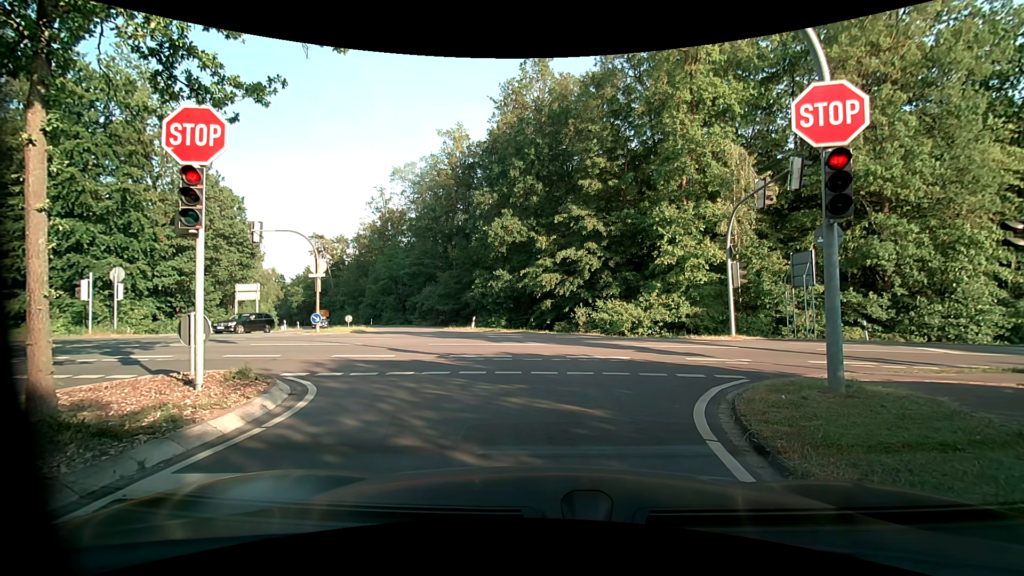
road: unclassified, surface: asphalt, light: Day
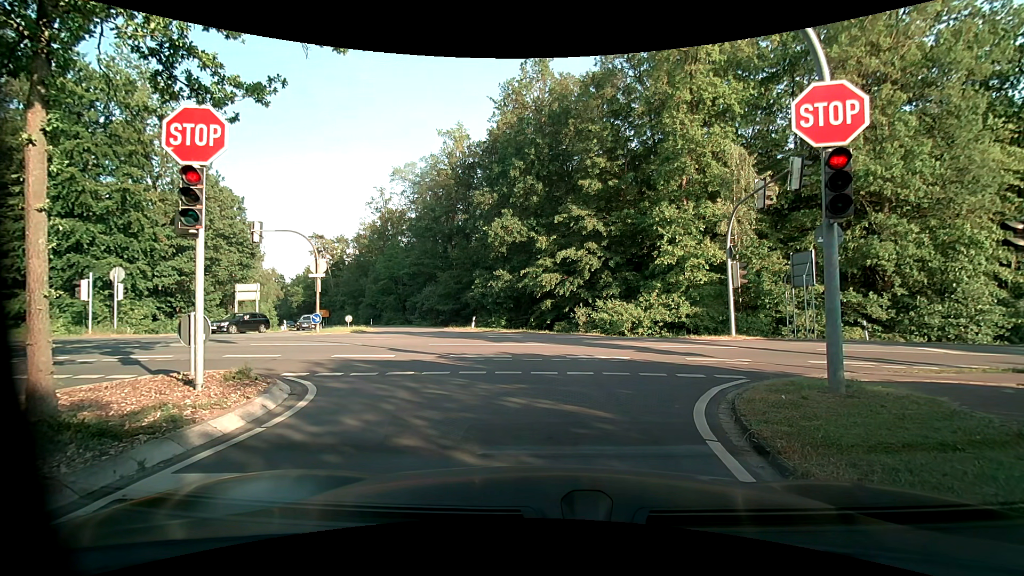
(0.0, 0.0) m; 0°
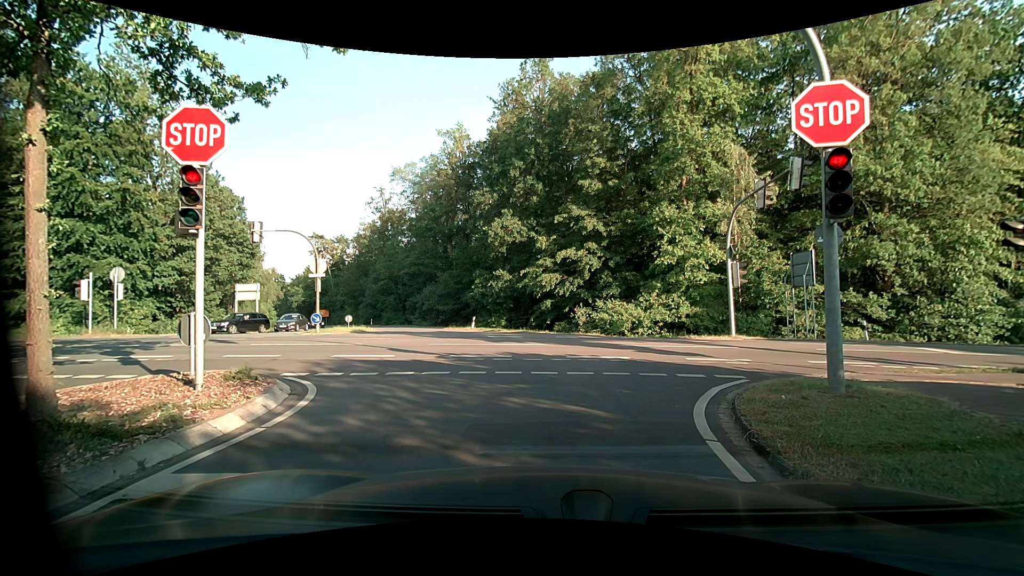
(0.0, 0.0) m; 0°
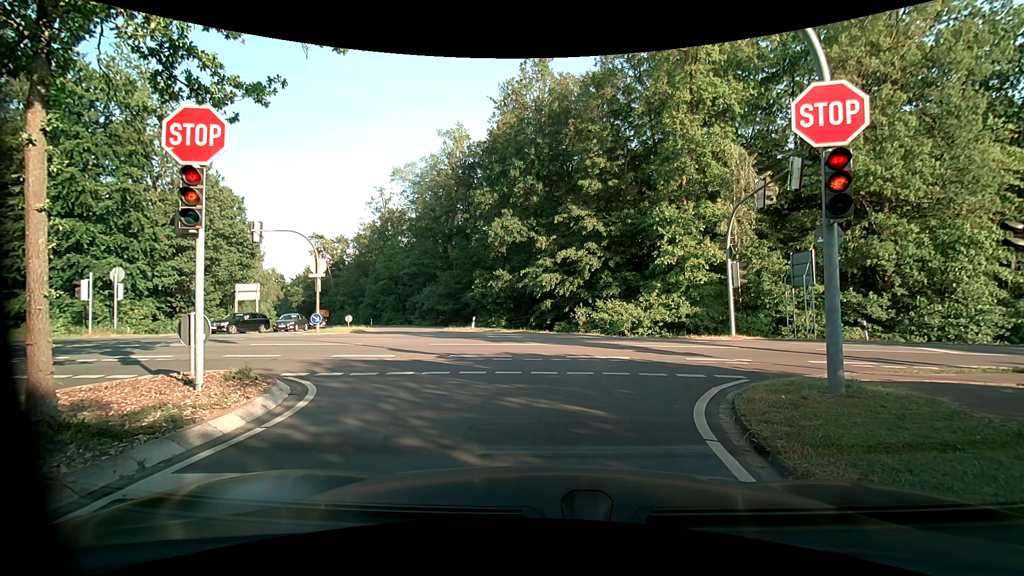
(0.0, 0.0) m; 0°
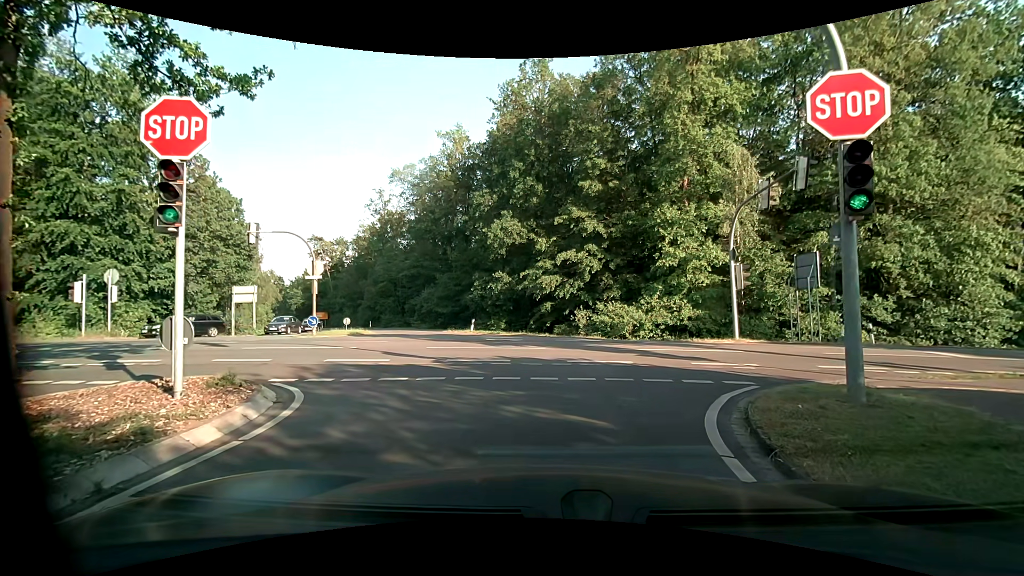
(0.0, +0.5) m; 0°
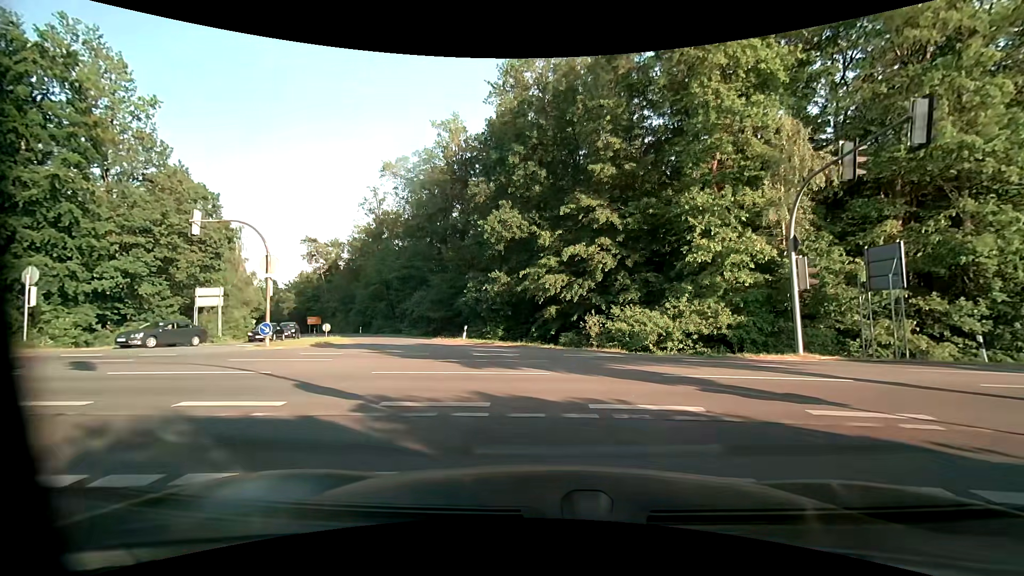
(+0.1, +5.7) m; -1°
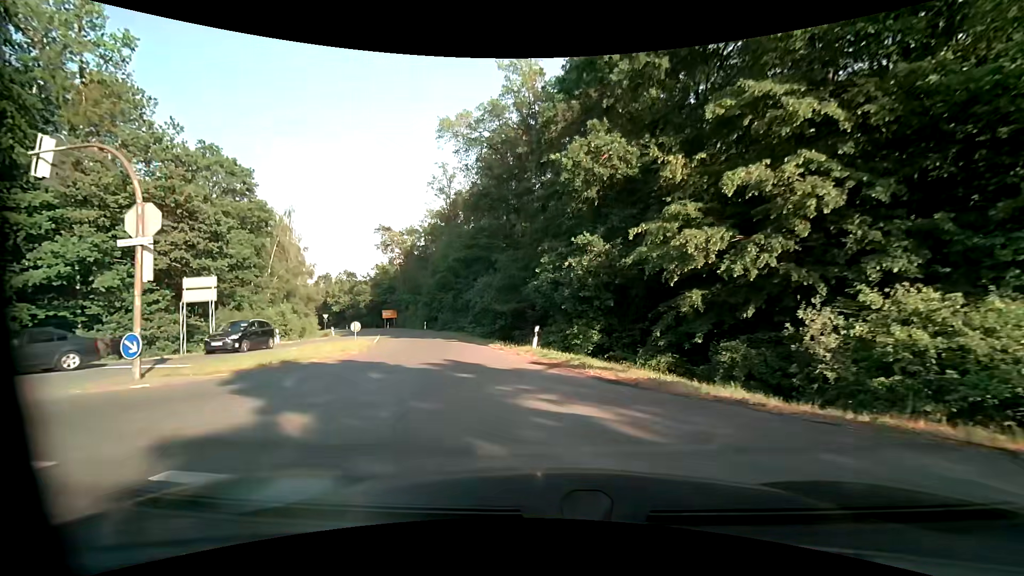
(-0.4, +13.7) m; -8°
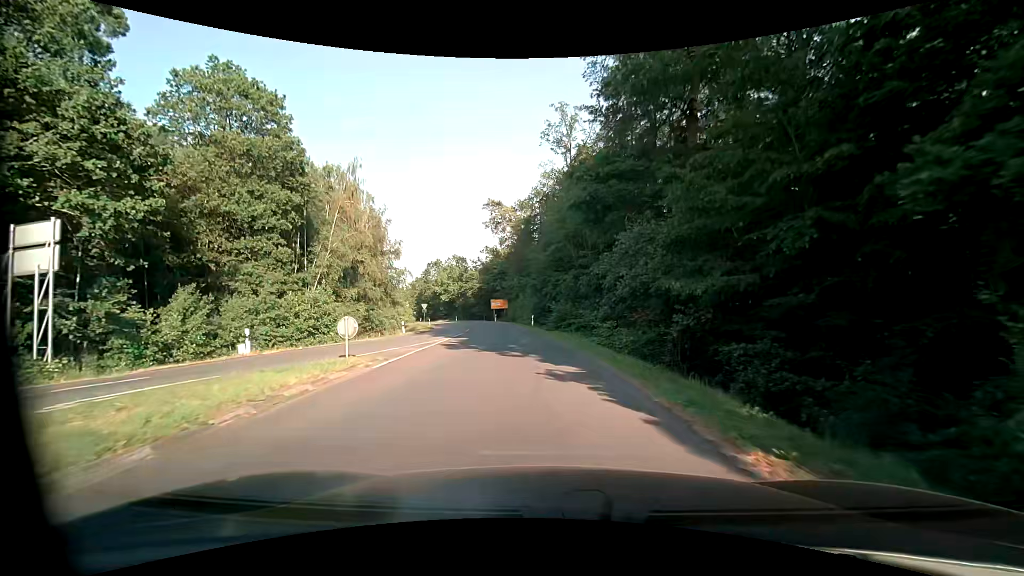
(-2.9, +19.1) m; -13°
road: primary_link
(-1, +10) (-2, +20) (-3, +30) (-4, +40) (-6, +50) (-8, +59) (-10, +69) (-13, +79) (-16, +88) (-20, +97) m
